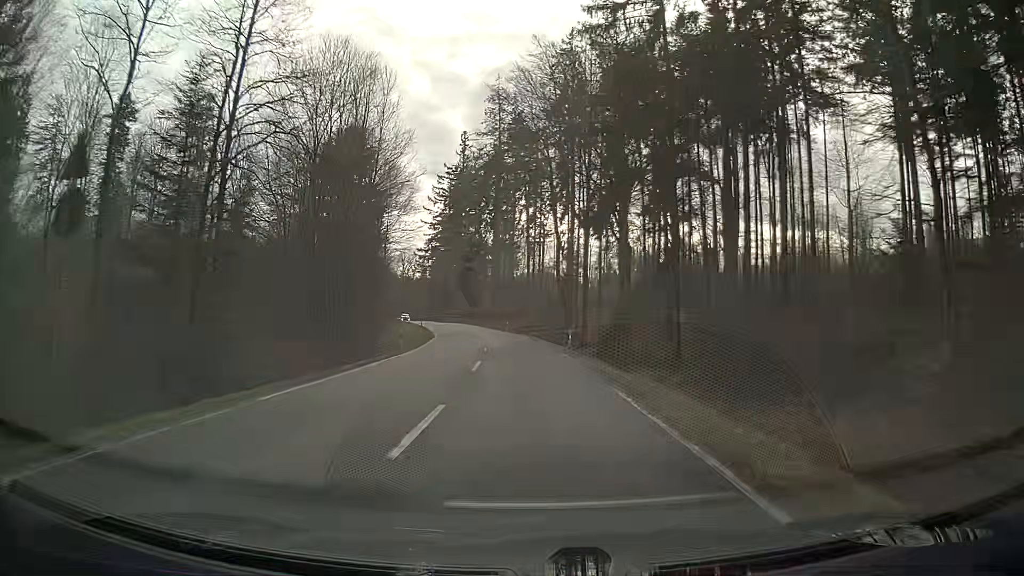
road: secondary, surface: asphalt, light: Day
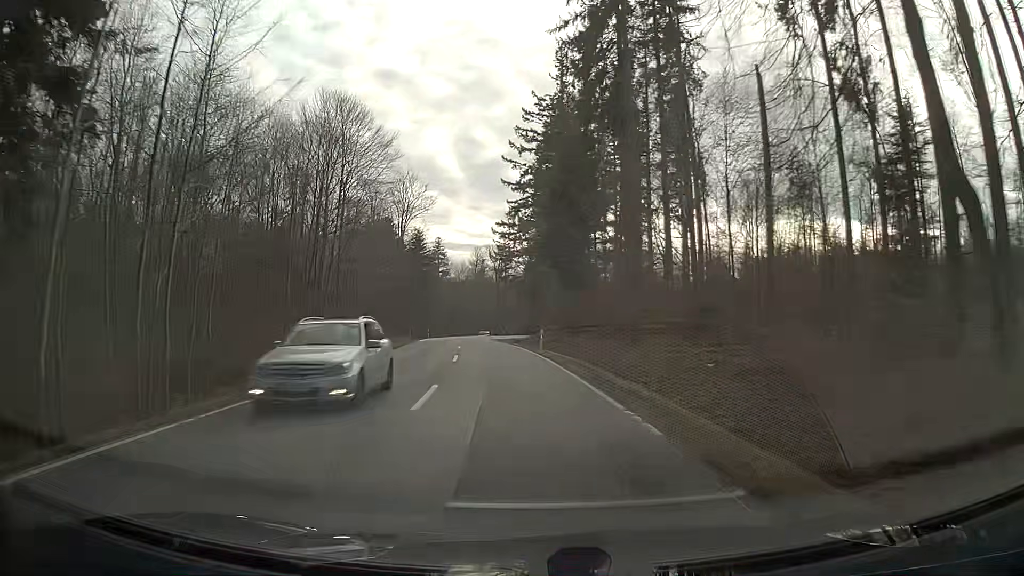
(-5.5, +63.5) m; -11°
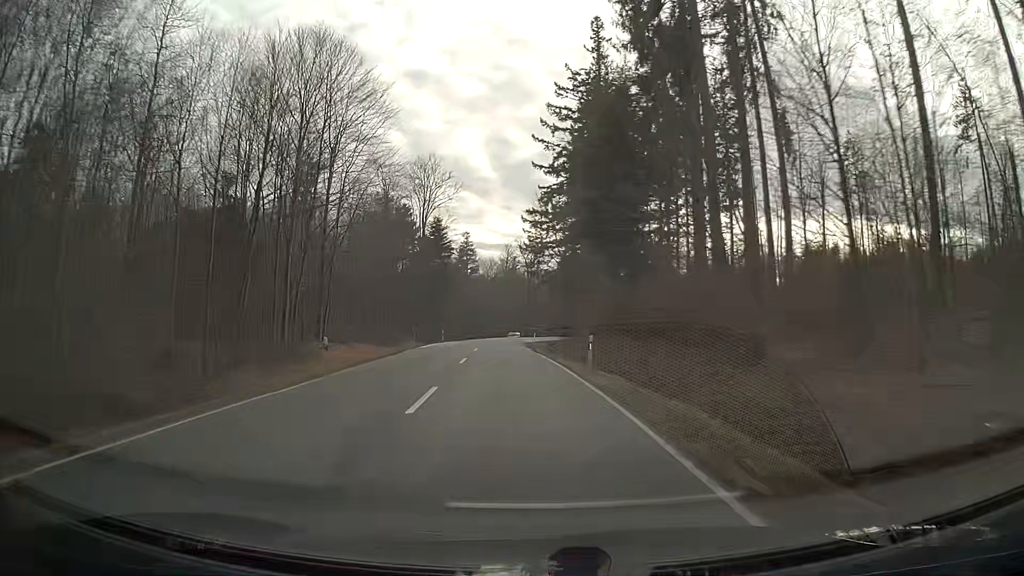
(-0.3, +12.6) m; -3°
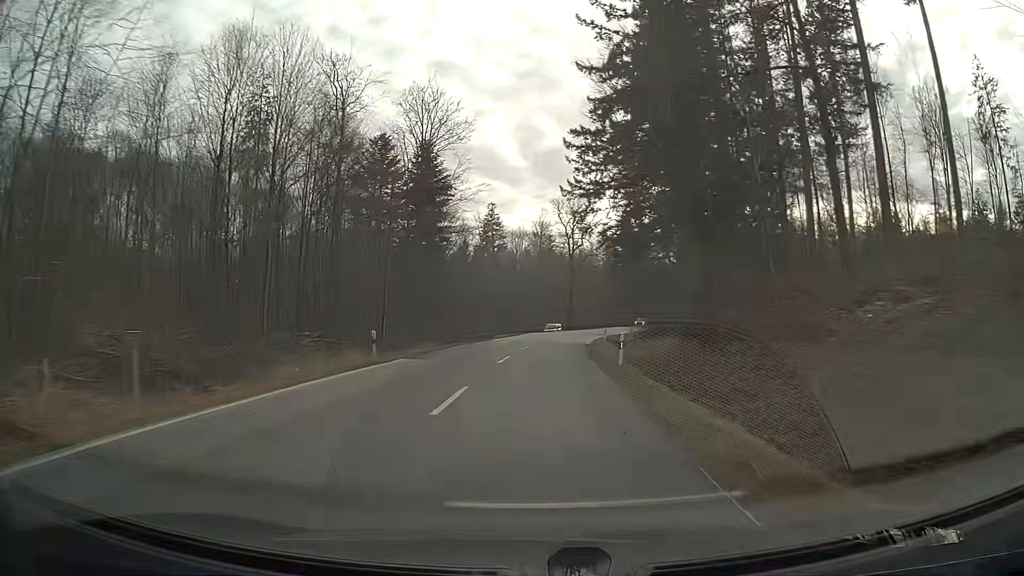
(-1.2, +37.0) m; -2°
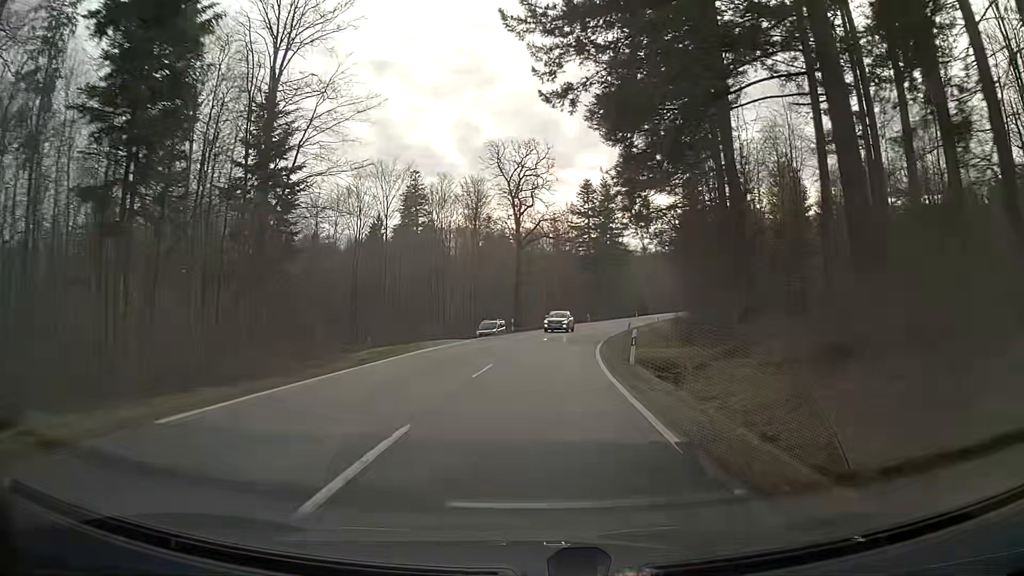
(+1.3, +36.6) m; +4°
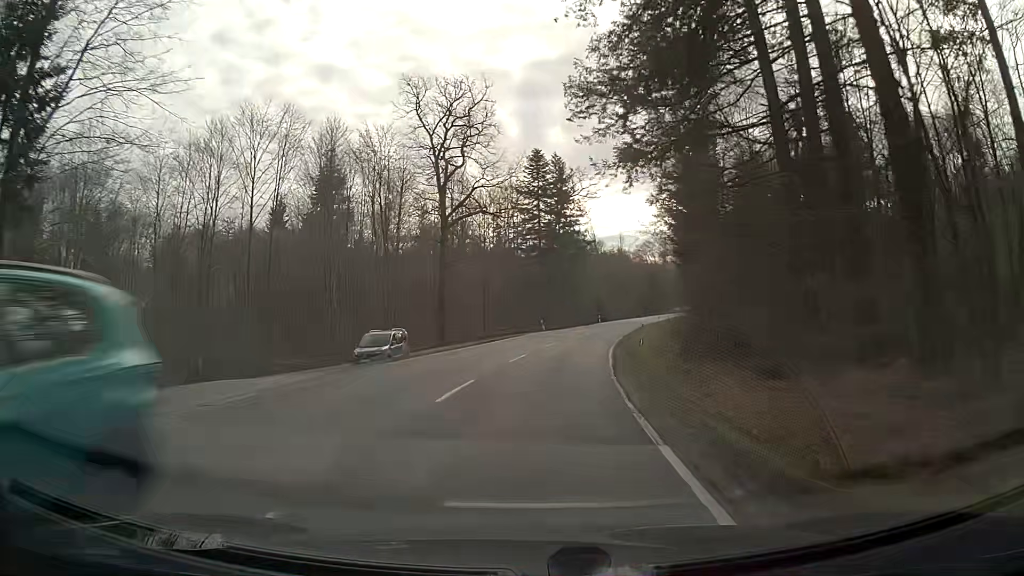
(+1.2, +24.3) m; +6°
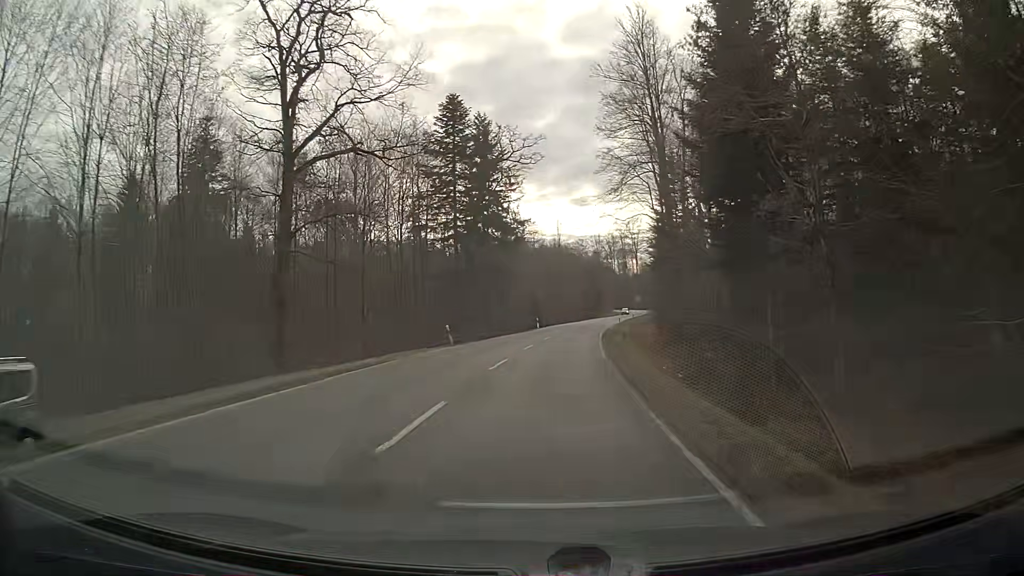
(+1.2, +24.3) m; +5°
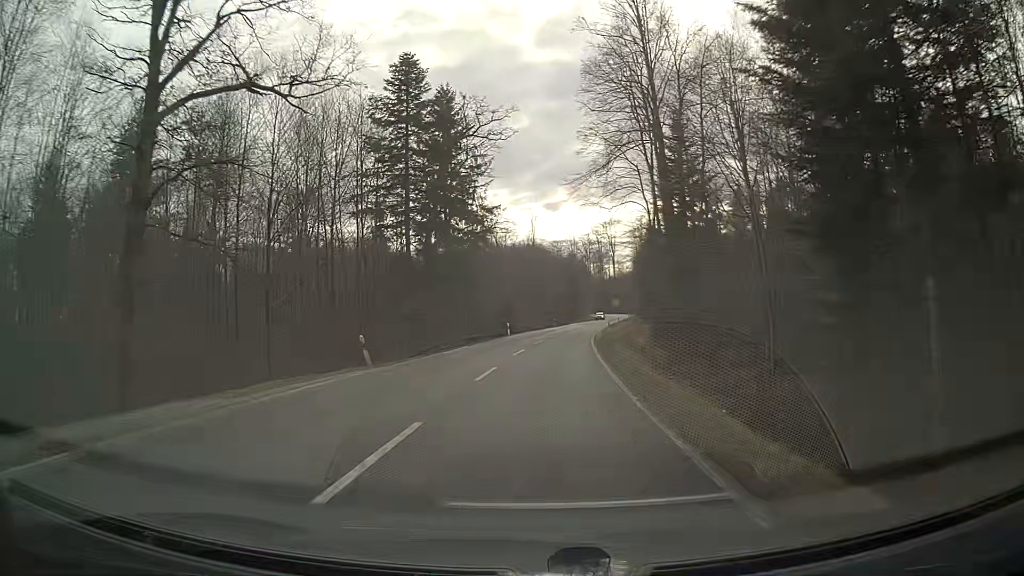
(+0.3, +12.2) m; +2°
